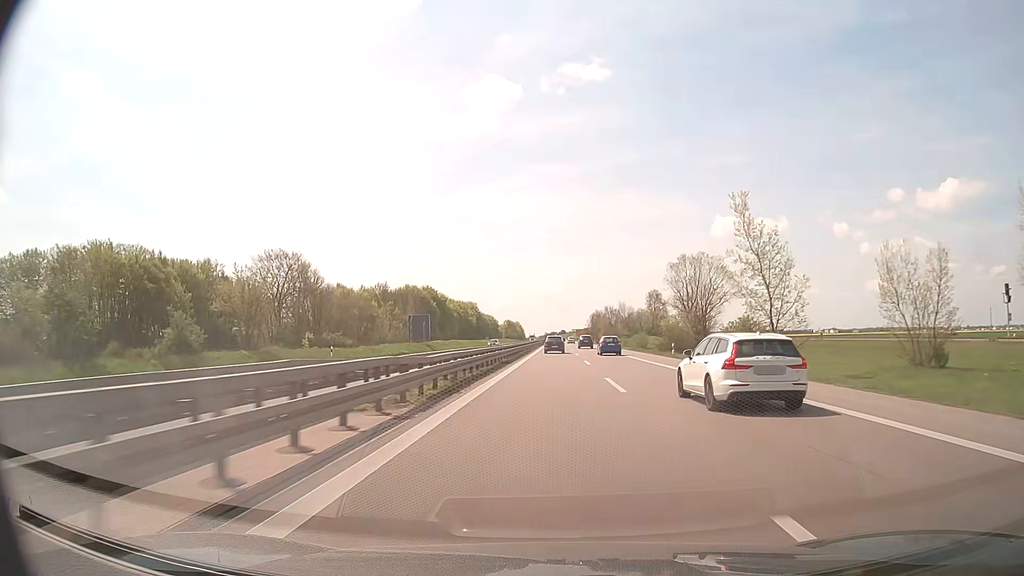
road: trunk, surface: asphalt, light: Day
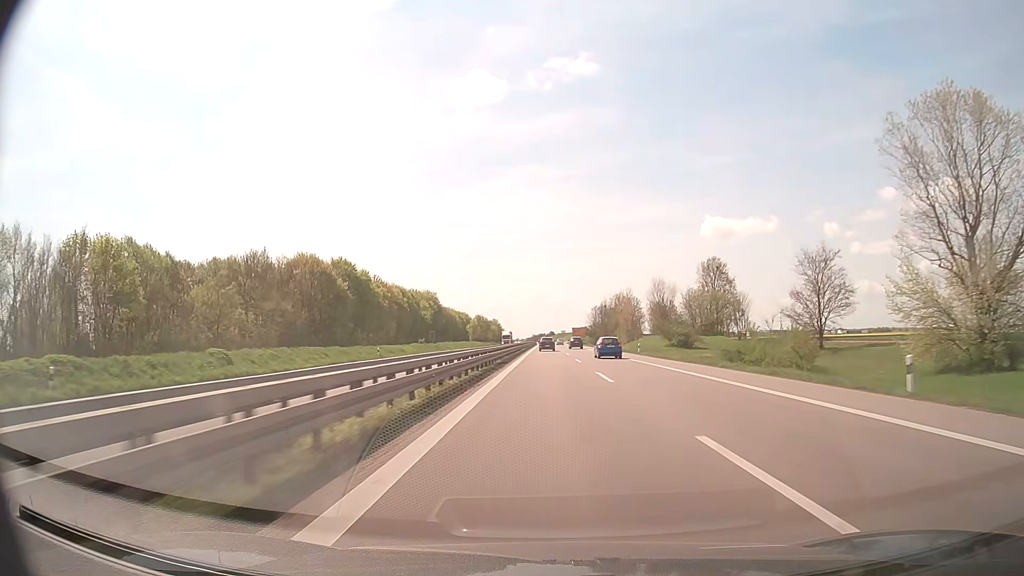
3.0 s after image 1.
(+0.7, +86.0) m; +1°
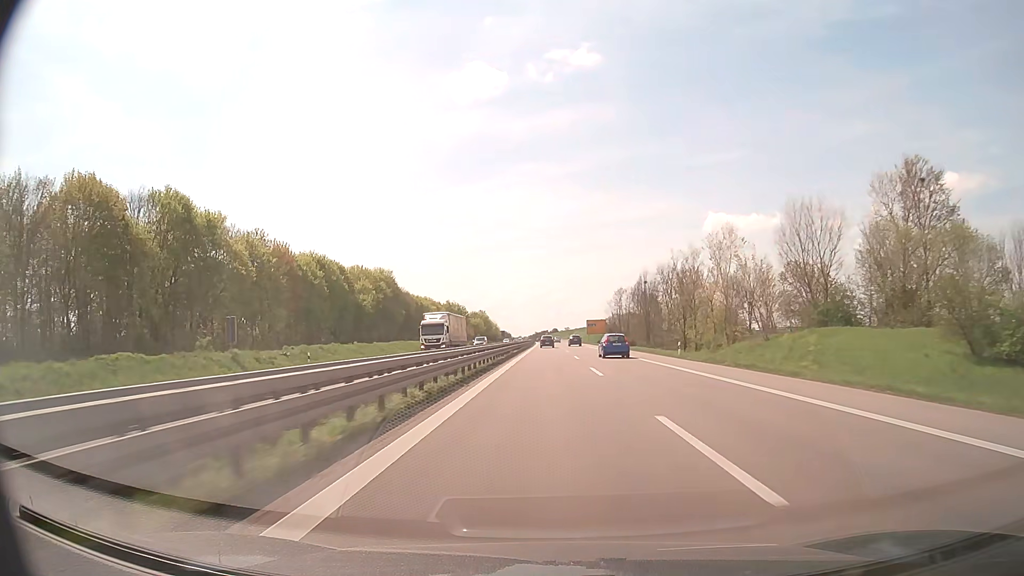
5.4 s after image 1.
(0.0, +69.8) m; 0°
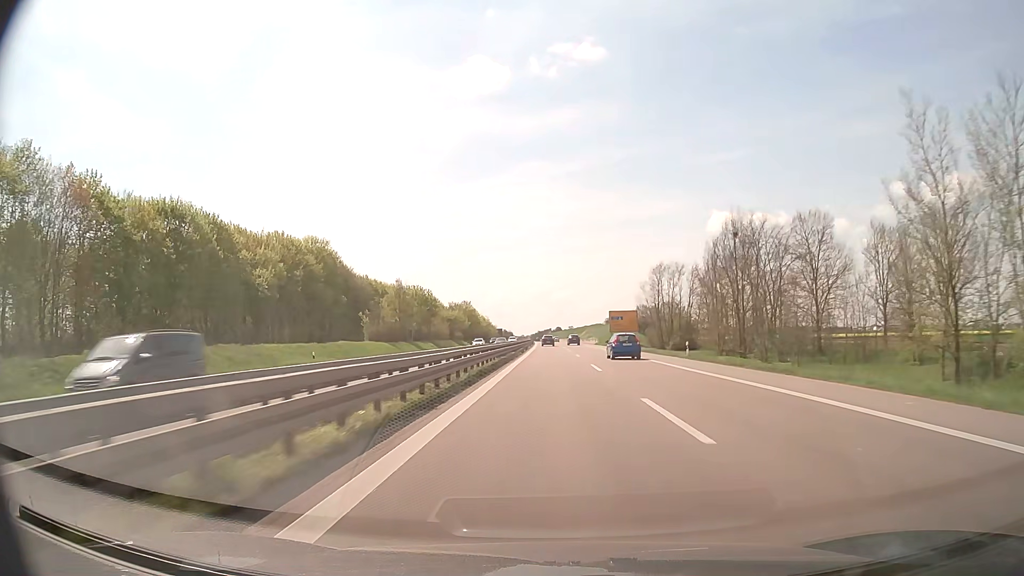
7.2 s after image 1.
(-0.2, +50.9) m; 0°
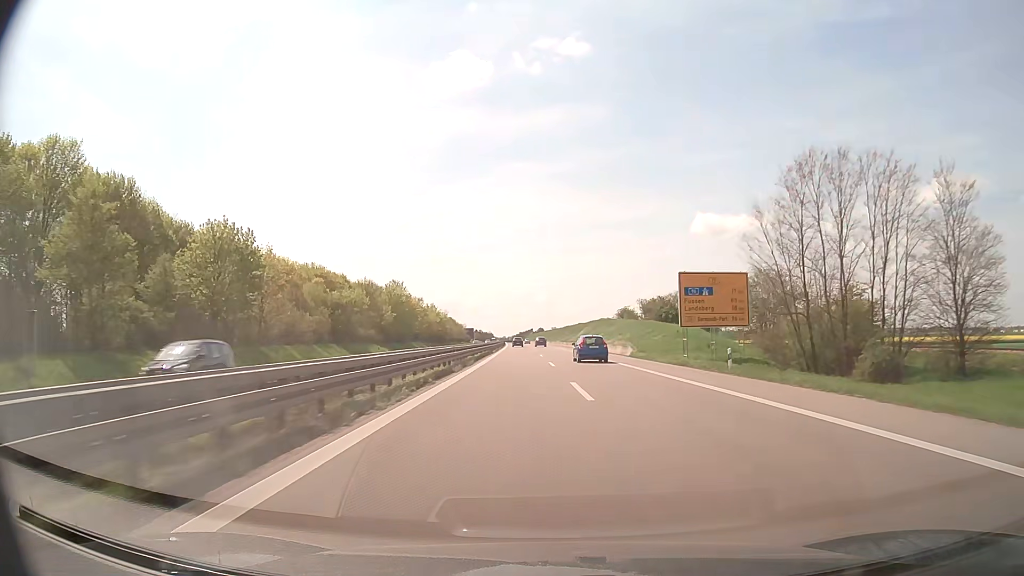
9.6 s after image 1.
(+0.6, +65.7) m; +1°
(0, +10) (0, +20) (0, +30) (0, +40) (0, +50) (0, +60) (0, +70) (0, +80) (0, +90) (-1, +100) m
